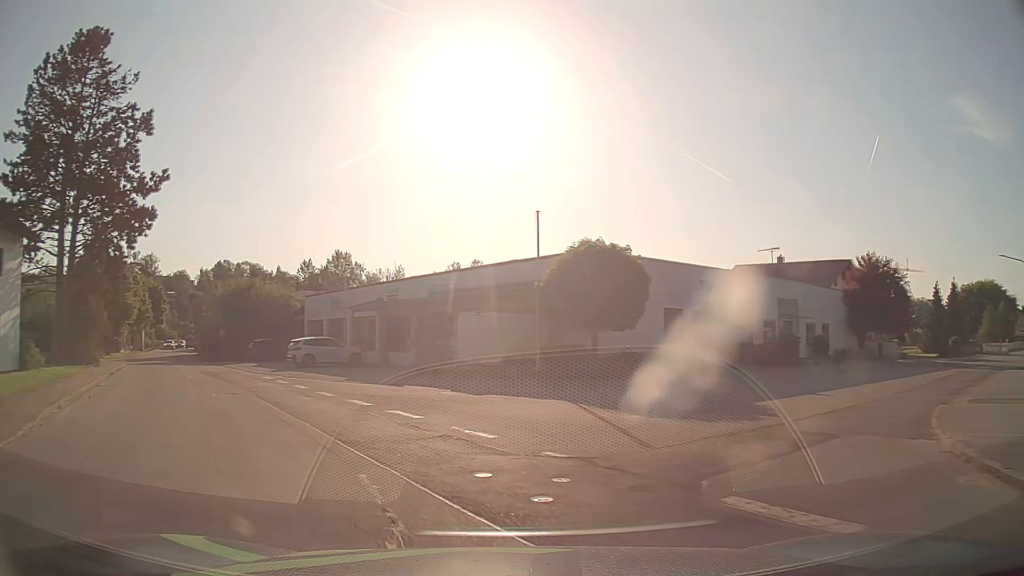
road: tertiary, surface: asphalt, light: Day
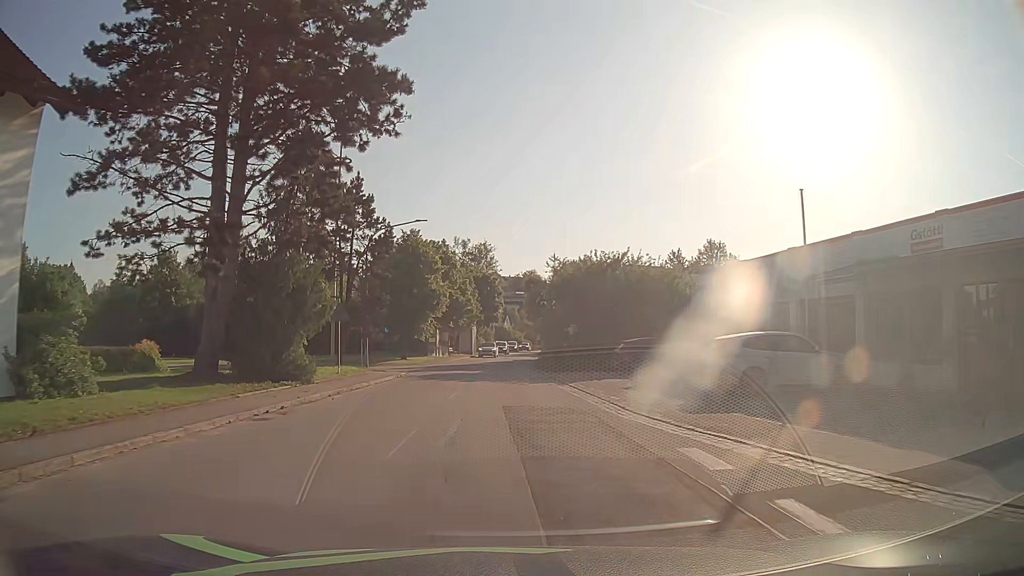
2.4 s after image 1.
(-7.1, +18.6) m; -31°
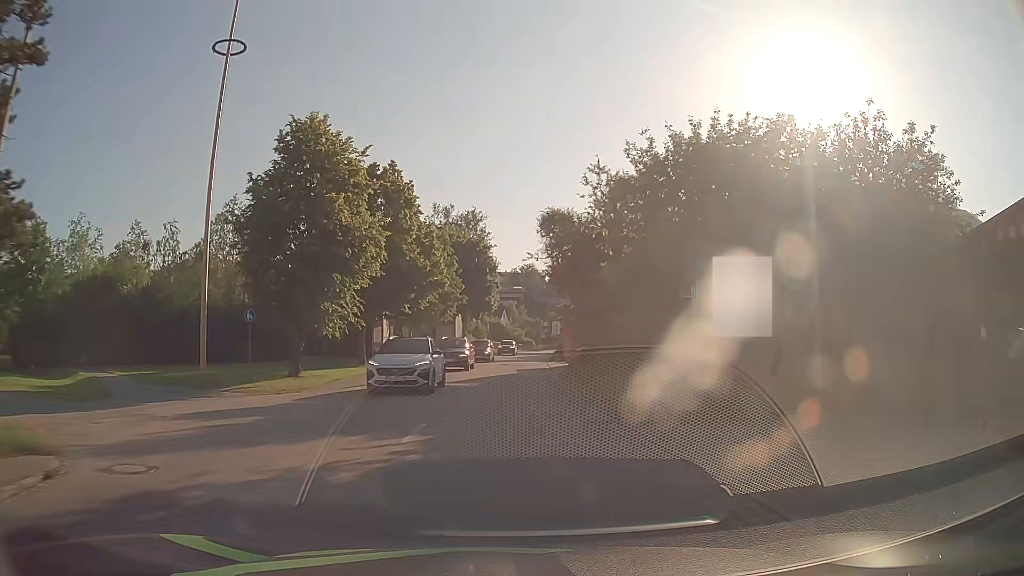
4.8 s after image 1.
(0.0, +26.7) m; 0°
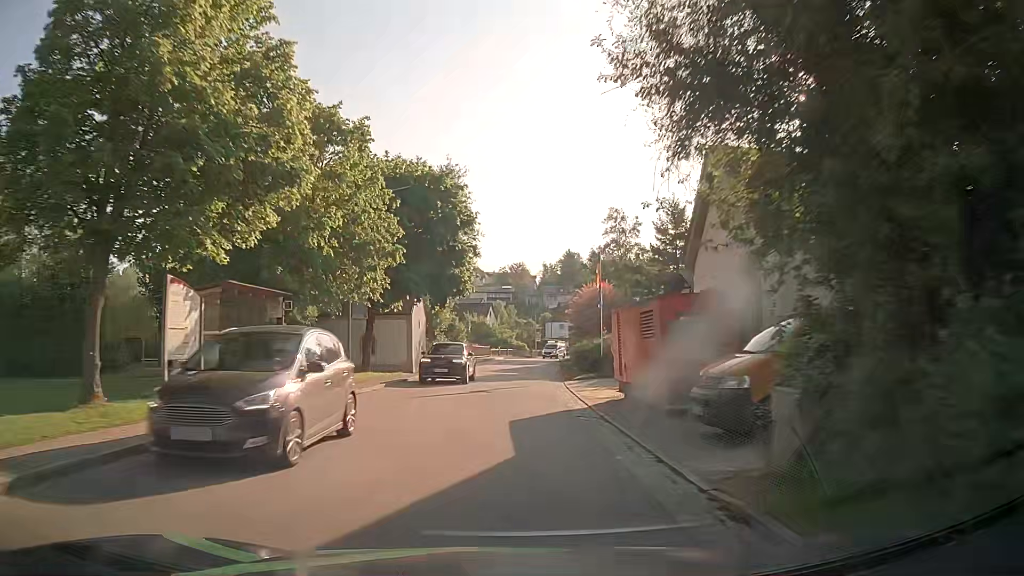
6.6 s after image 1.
(+0.1, +22.5) m; +1°
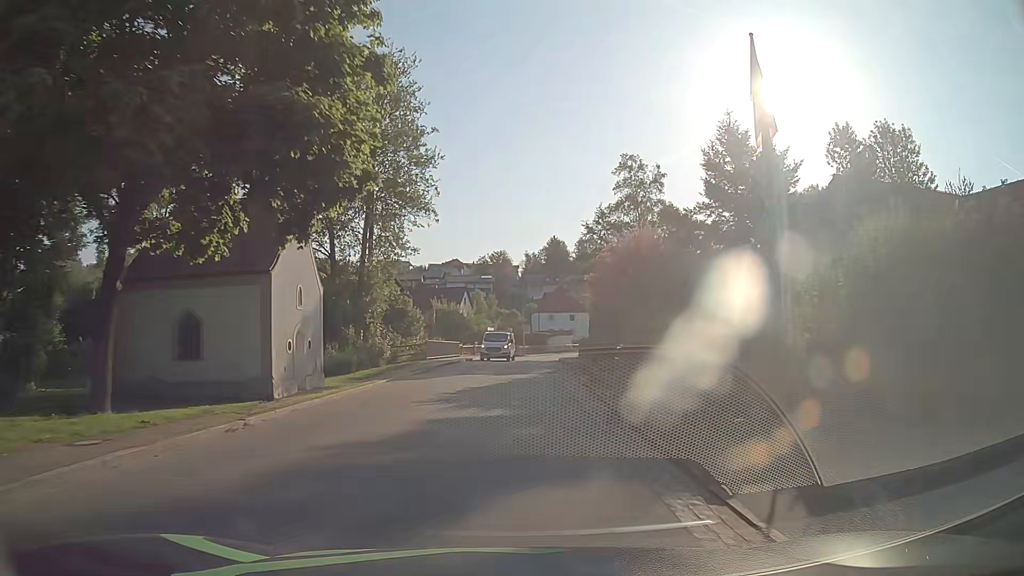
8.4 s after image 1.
(+0.4, +22.3) m; +2°
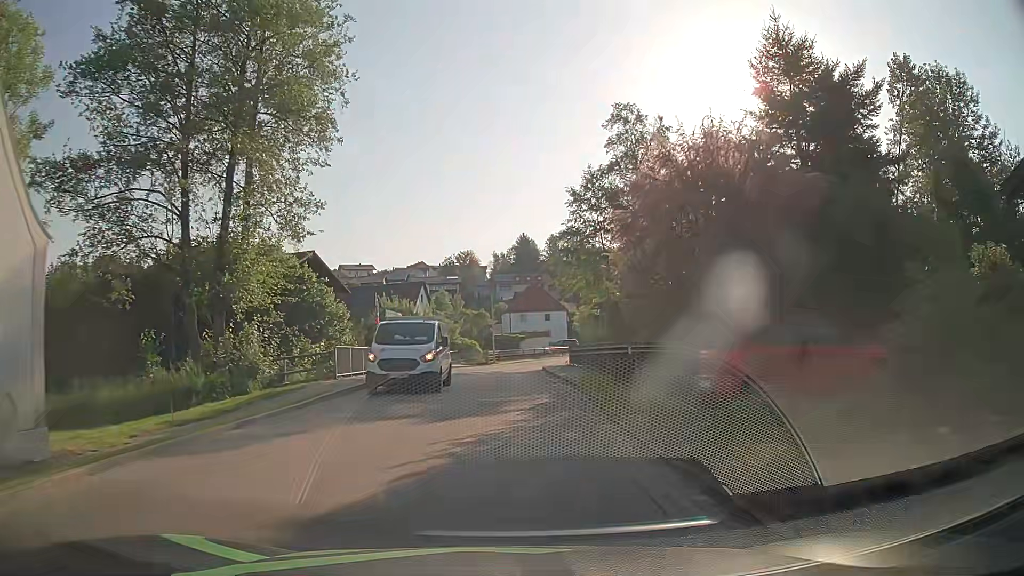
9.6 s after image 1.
(+0.3, +14.5) m; +3°
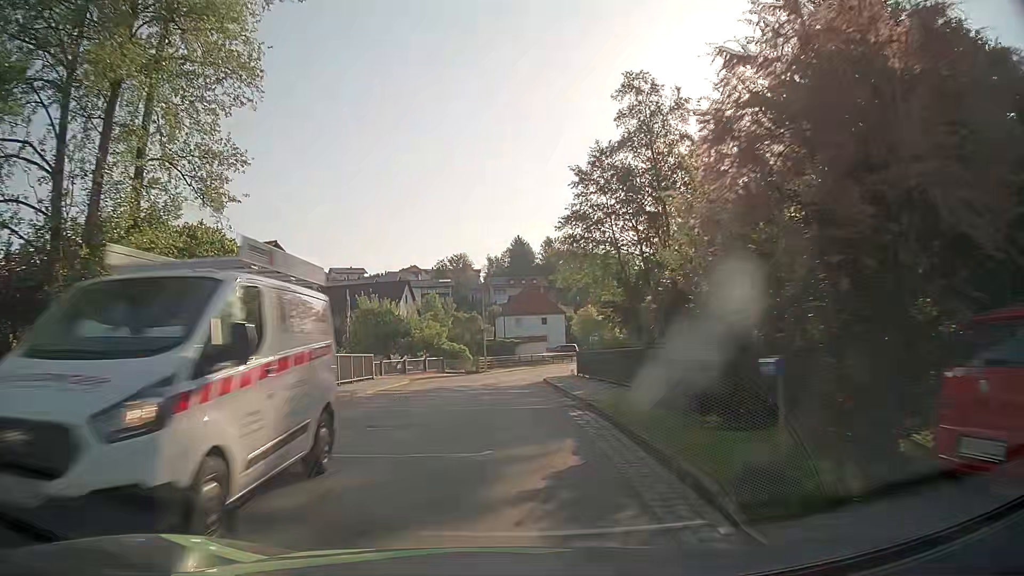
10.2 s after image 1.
(0.0, +7.3) m; -1°
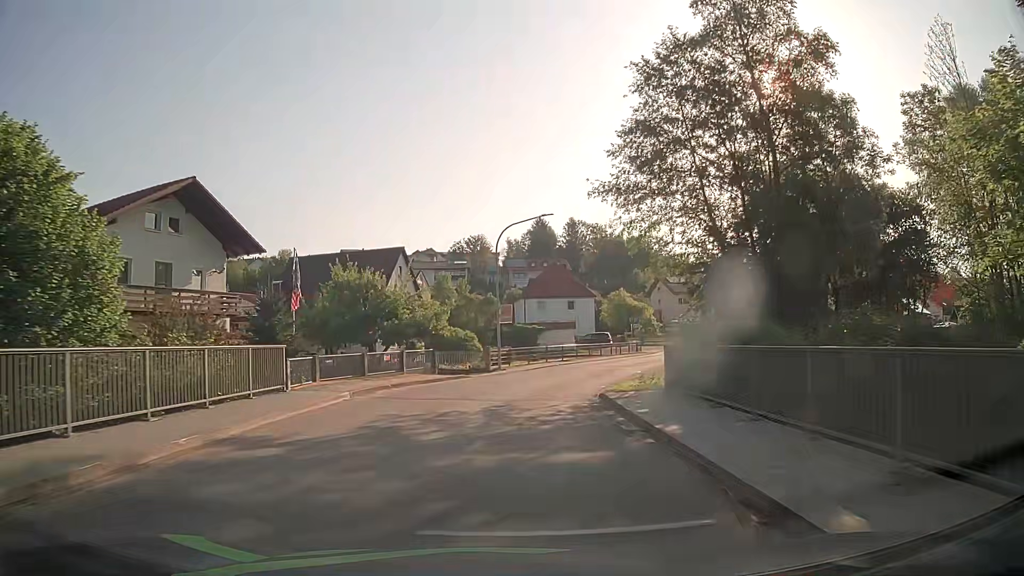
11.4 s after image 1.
(0.0, +14.4) m; -1°
